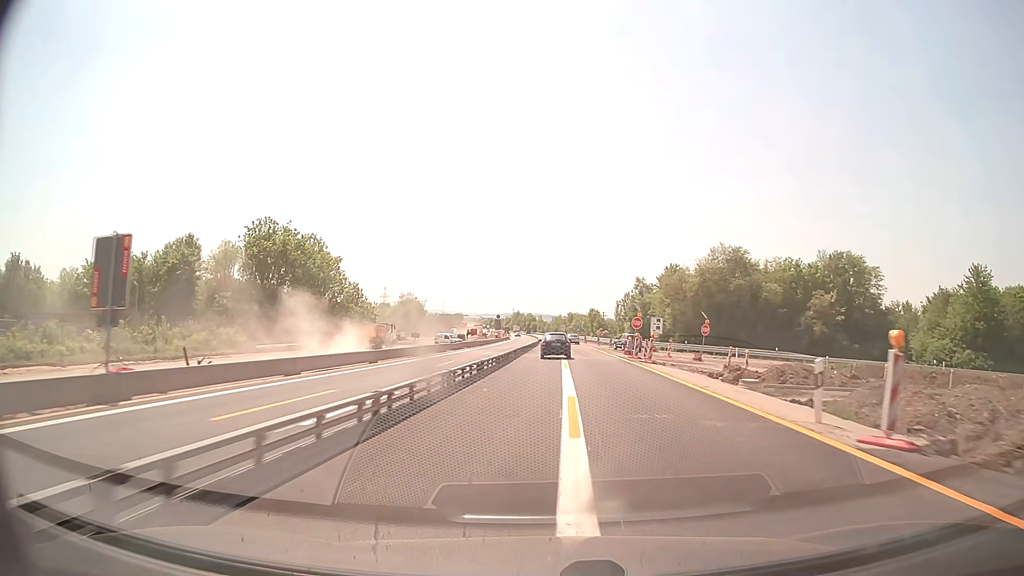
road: motorway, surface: asphalt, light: Day
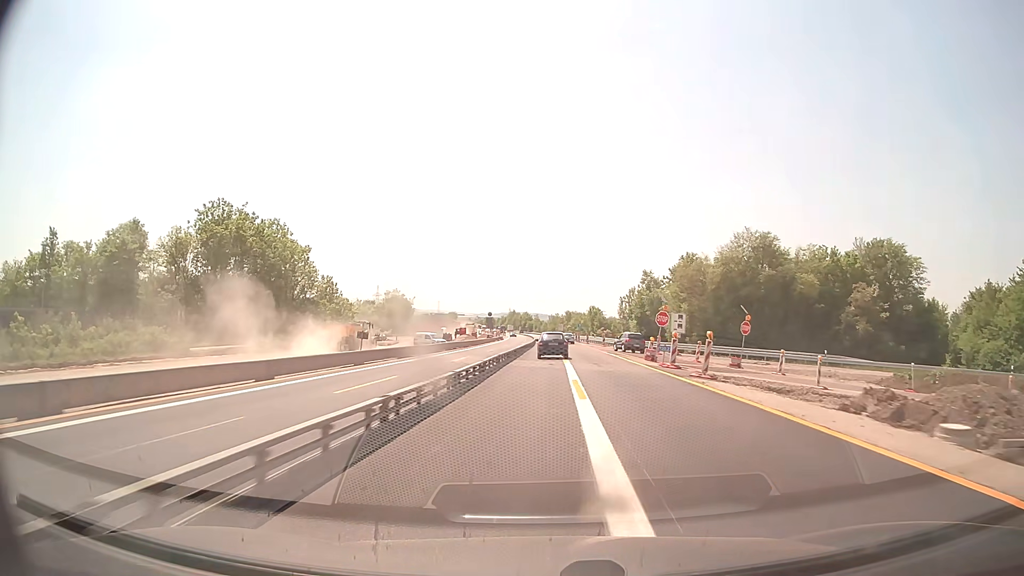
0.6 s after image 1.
(0.0, +12.7) m; 0°
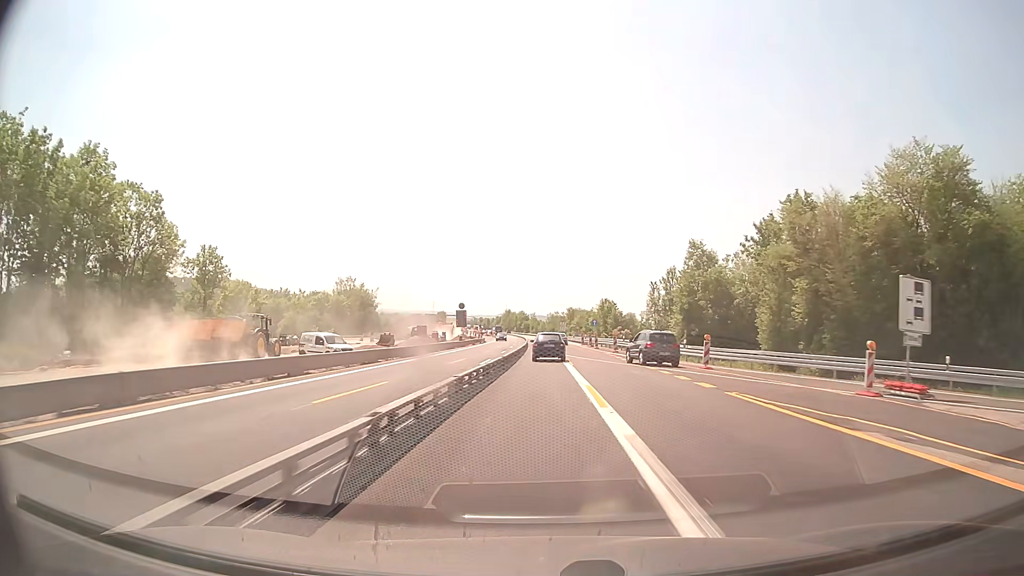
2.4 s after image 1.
(+0.3, +38.0) m; 0°
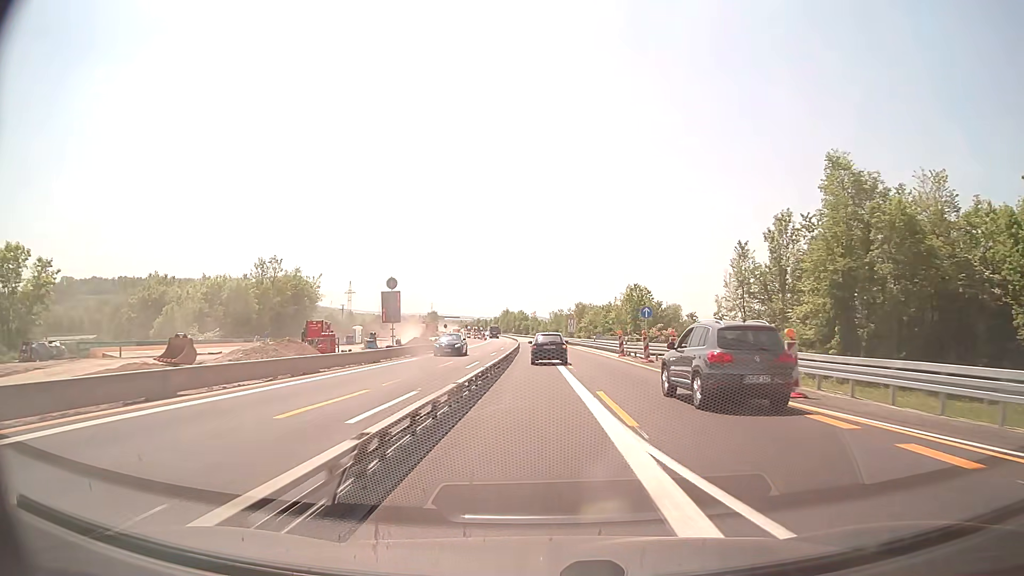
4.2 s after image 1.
(0.0, +38.2) m; 0°
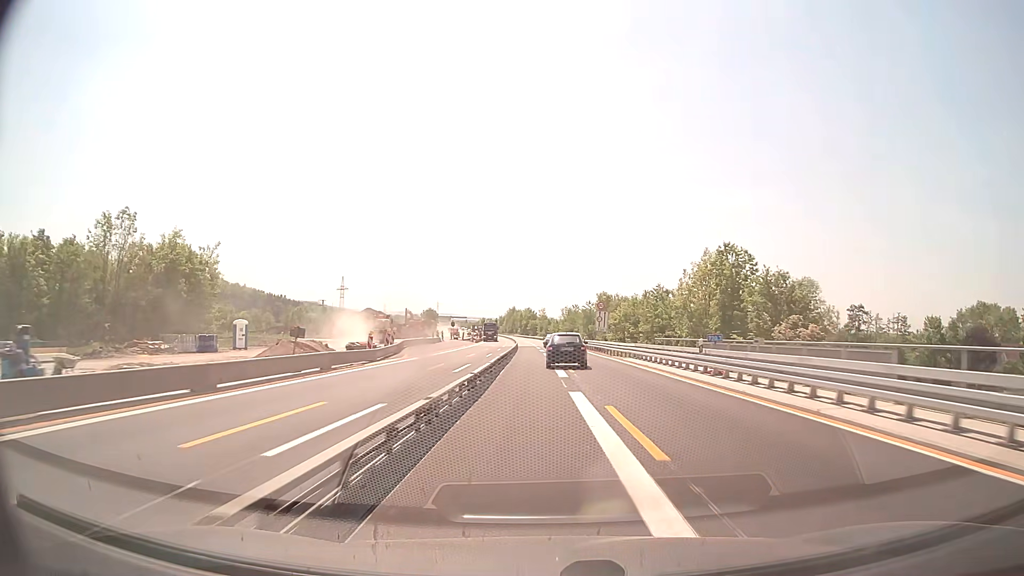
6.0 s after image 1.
(-0.3, +38.8) m; -1°
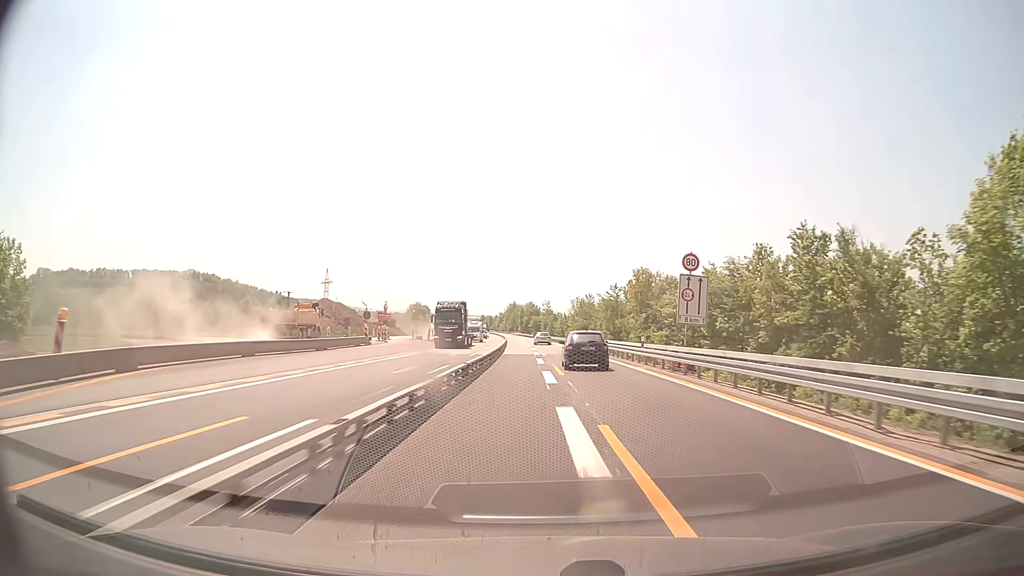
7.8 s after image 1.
(-0.2, +38.6) m; 0°
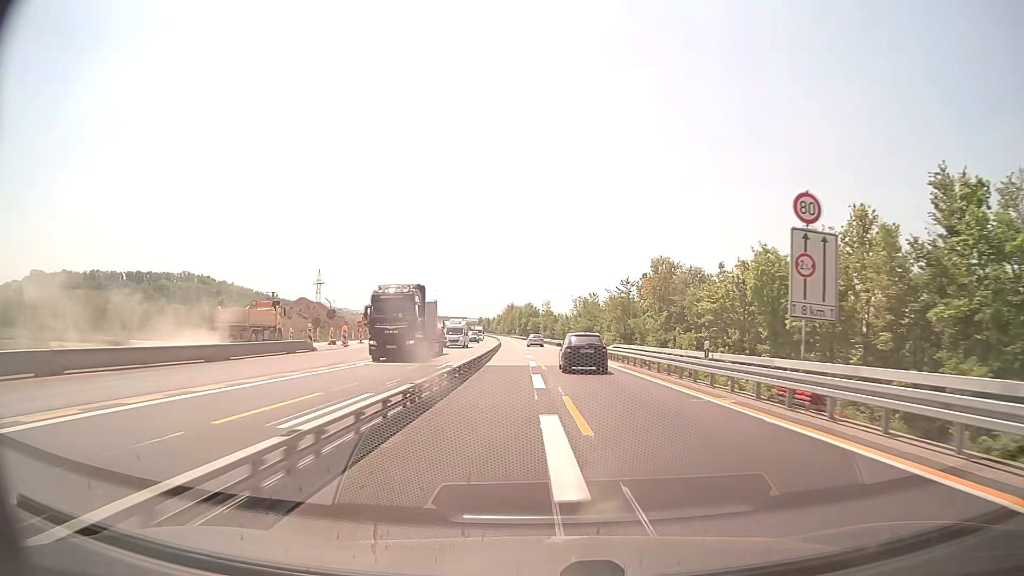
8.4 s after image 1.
(0.0, +12.7) m; 0°
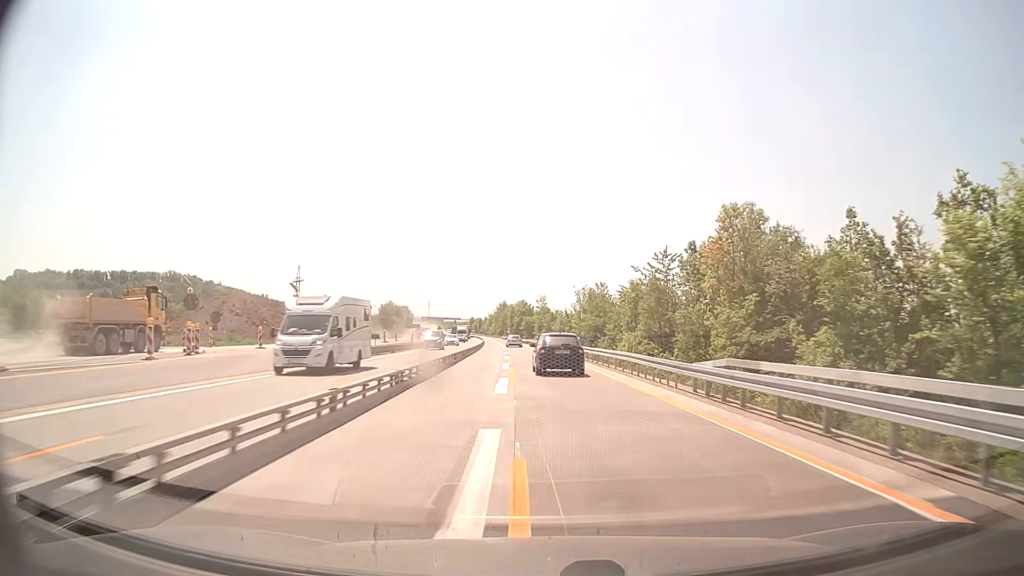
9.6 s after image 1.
(+0.1, +25.6) m; 0°
(0, +10) (0, +20) (0, +30) (0, +40) (-1, +50) (-1, +60) (-2, +70) (-3, +80) (-3, +90) (-4, +100) m
